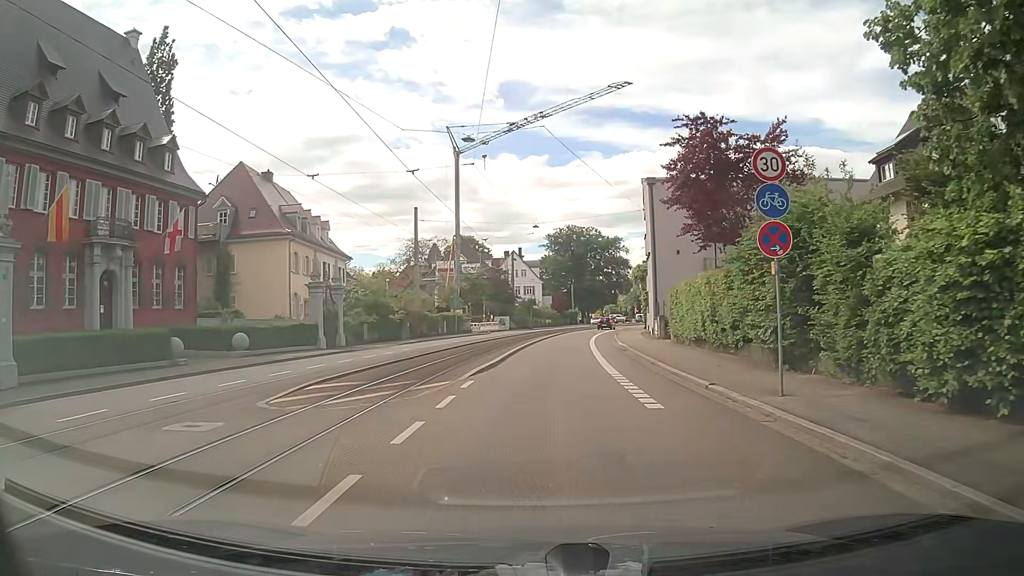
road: tertiary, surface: asphalt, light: Day
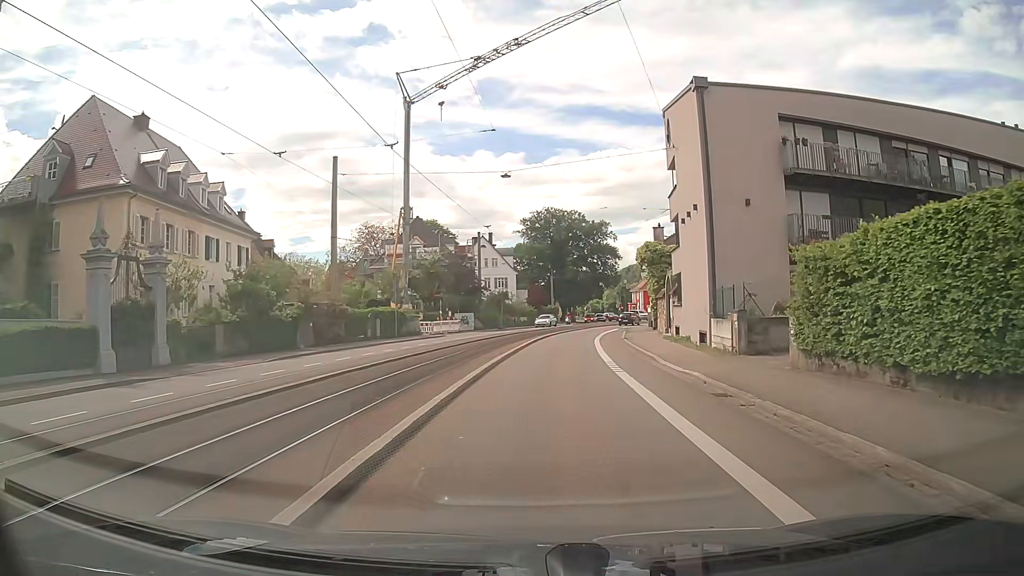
(+0.2, +18.4) m; +2°
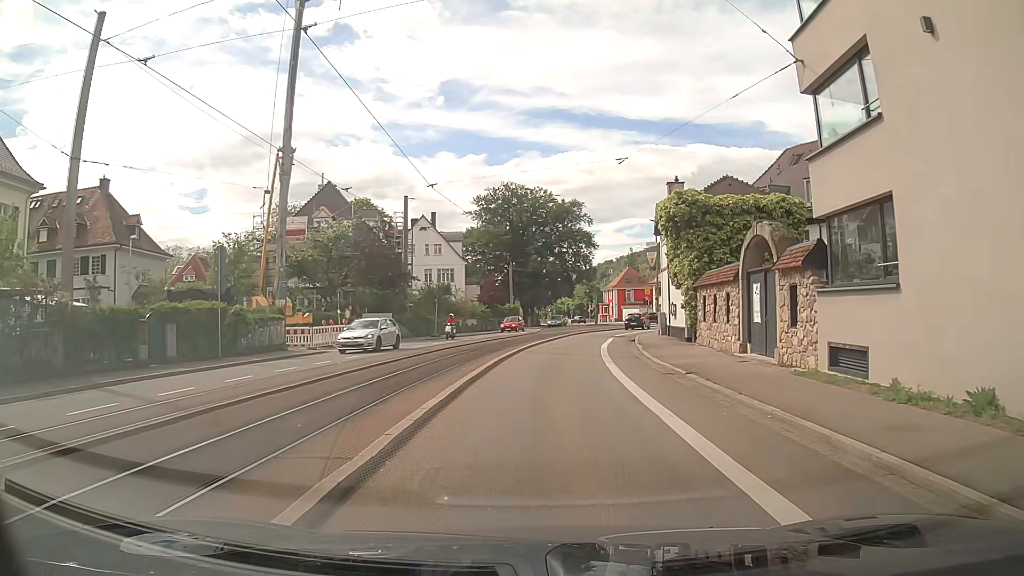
(+0.6, +22.6) m; +4°
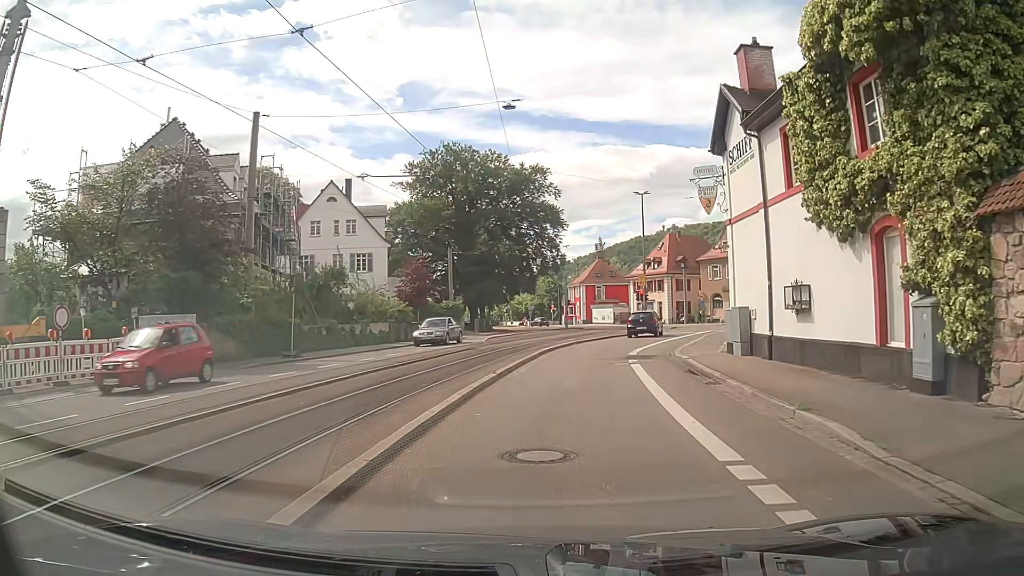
(+0.4, +21.9) m; +3°
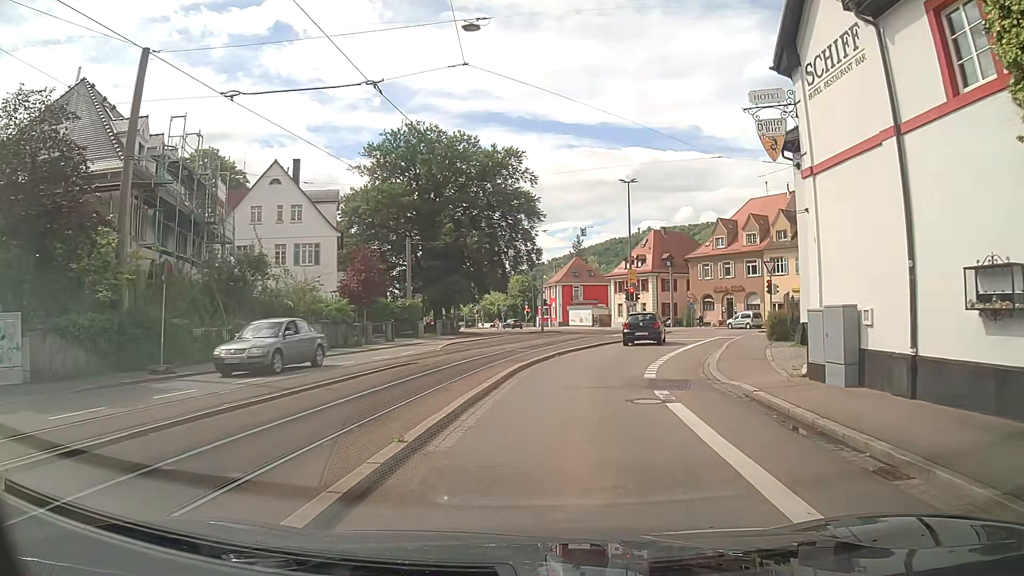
(+0.1, +7.9) m; +2°
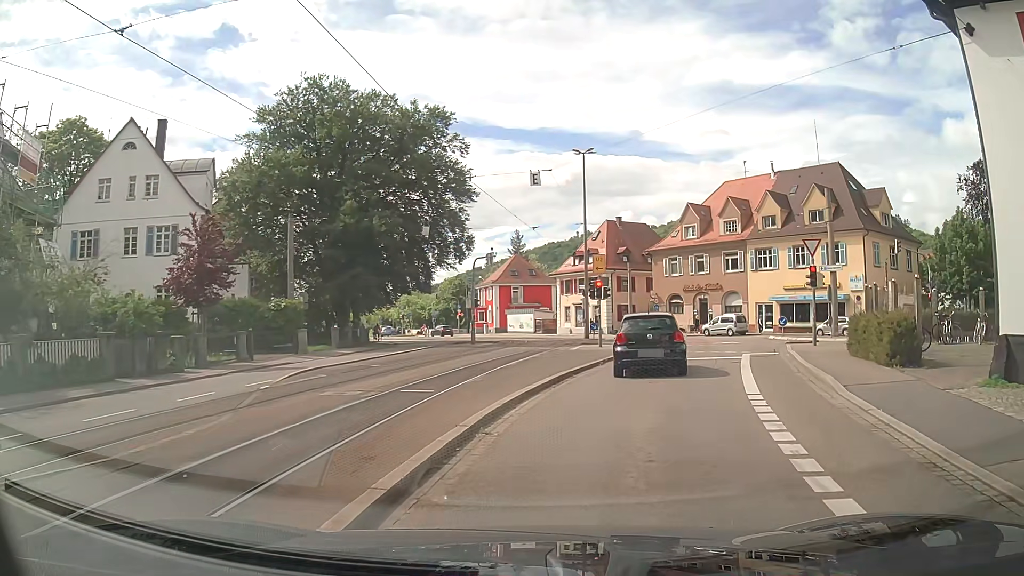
(+0.5, +13.4) m; +5°
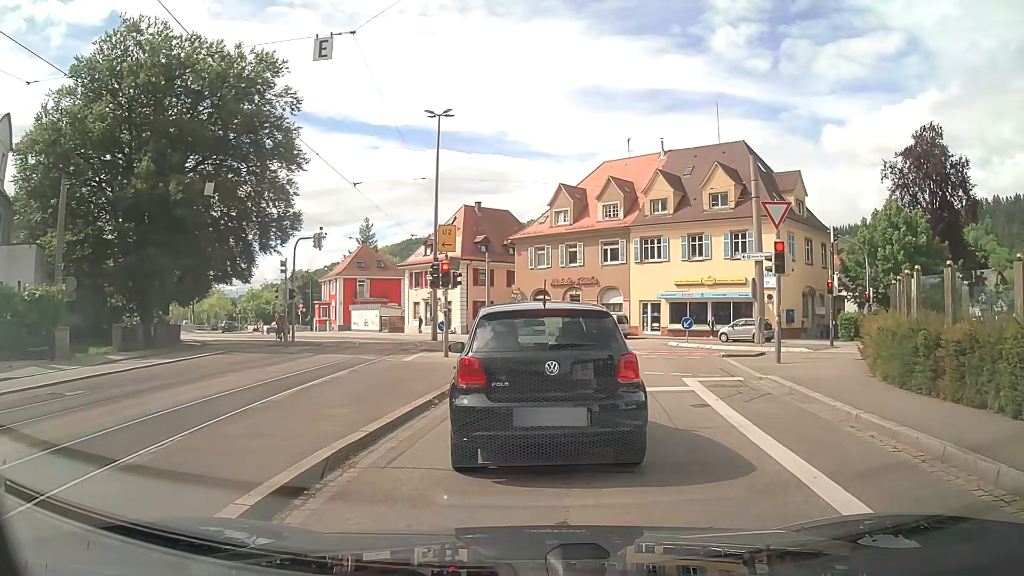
(+0.9, +9.1) m; +11°
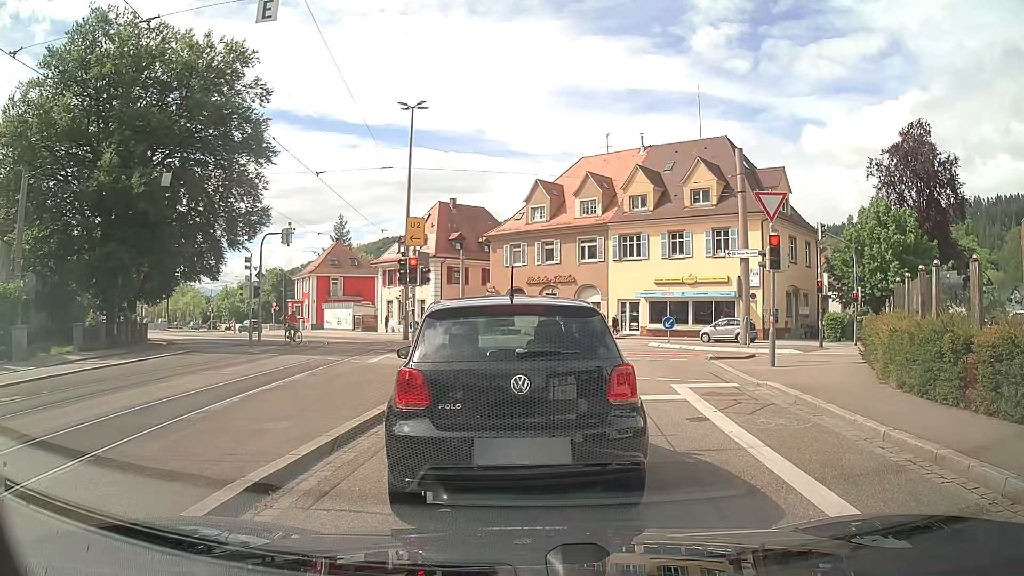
(0.0, +1.3) m; +2°
(0, +10) (+1, +20) (+1, +30) (0, +40) (-4, +49) (-10, +57) (-17, +64) (-23, +72) (-30, +79) (-37, +87) m
